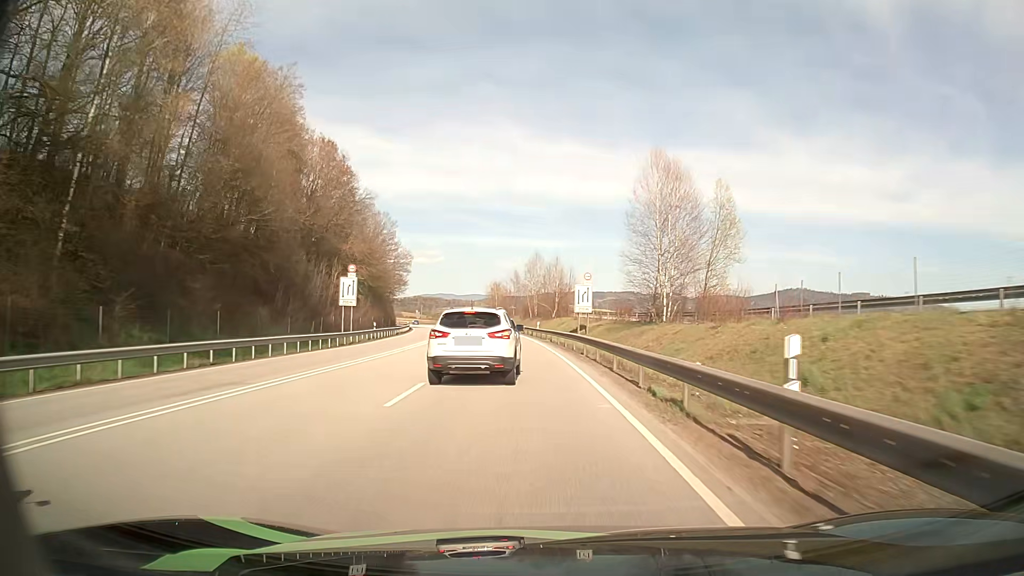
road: primary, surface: asphalt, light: Day
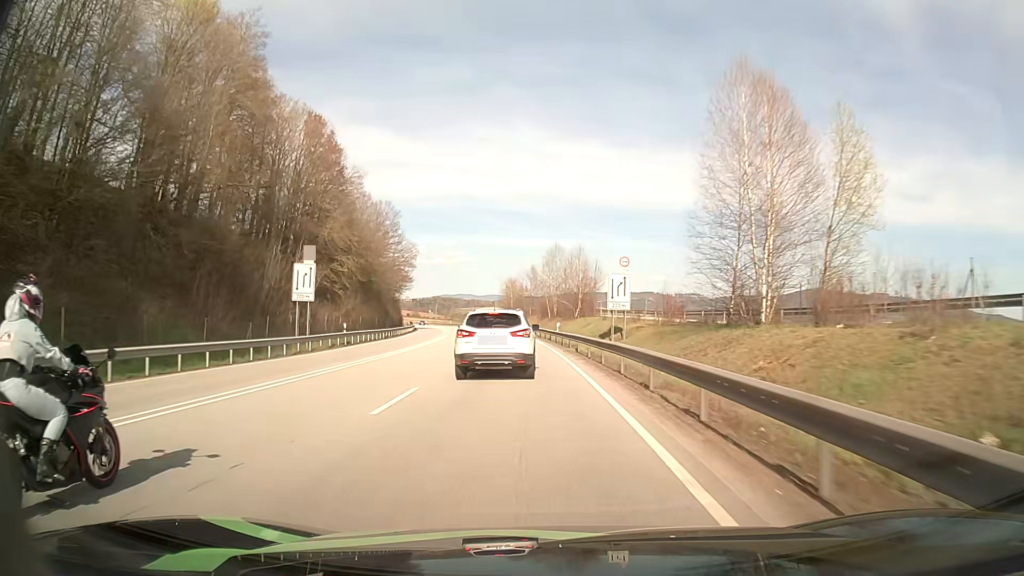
(-0.2, +12.8) m; -2°
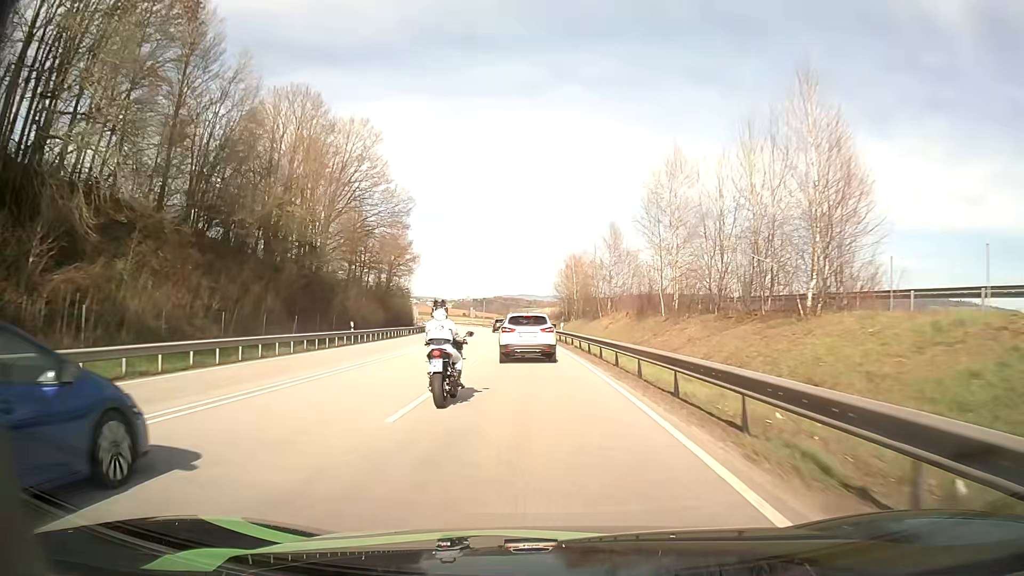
(-2.5, +48.7) m; -5°
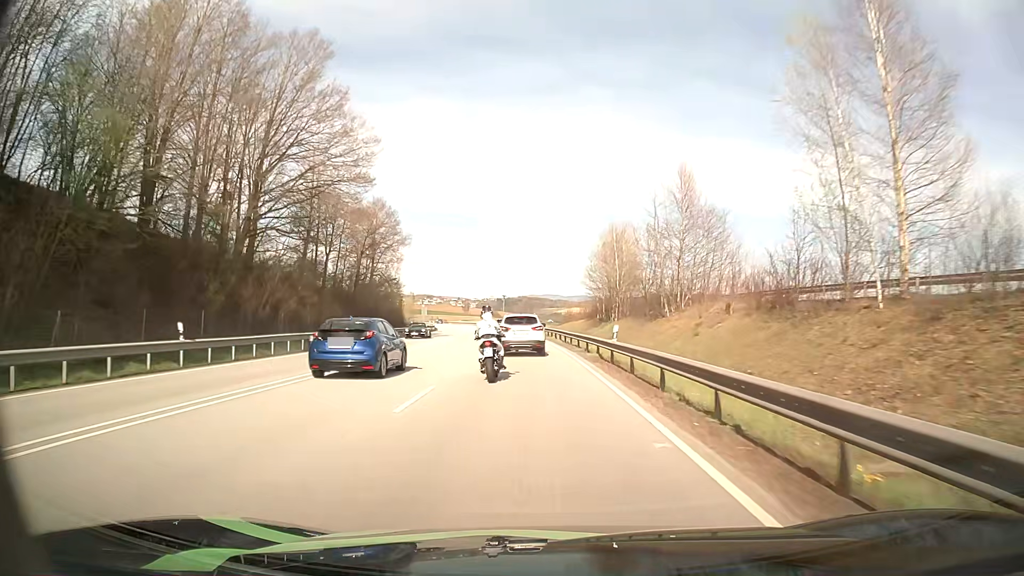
(-0.4, +22.9) m; -2°
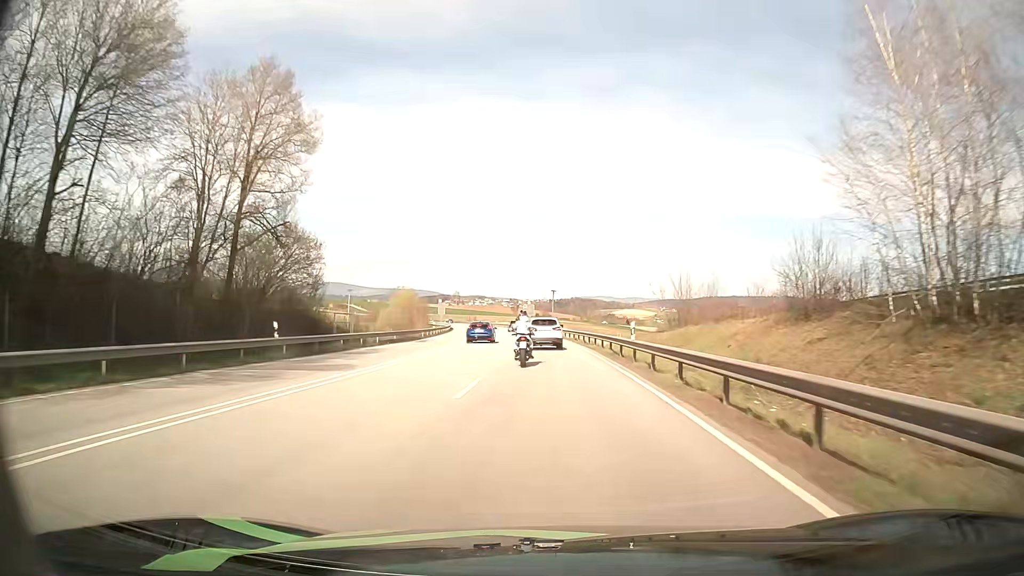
(-1.9, +46.2) m; -5°
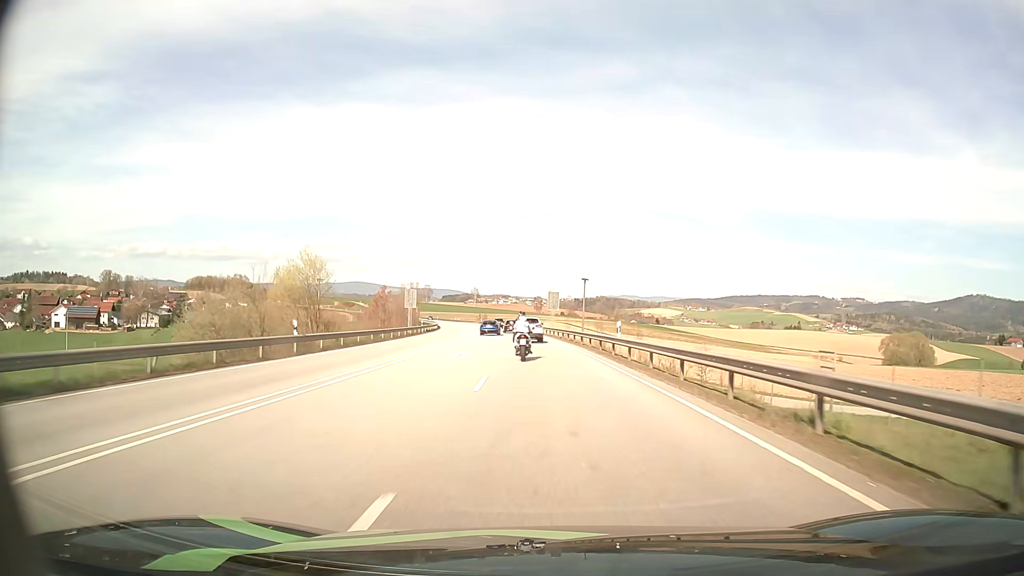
(-1.0, +46.9) m; -2°
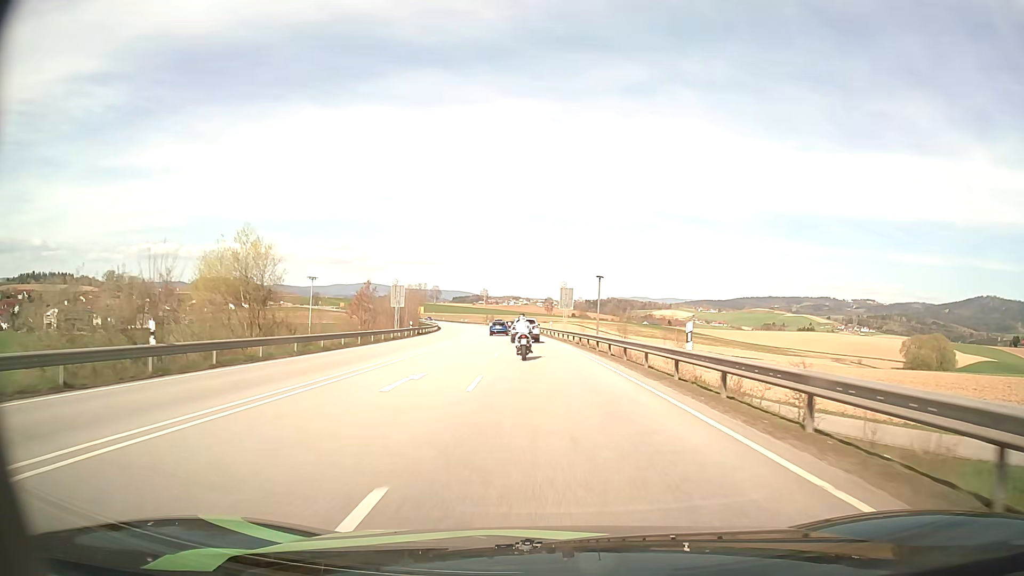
(-0.1, +11.9) m; -1°
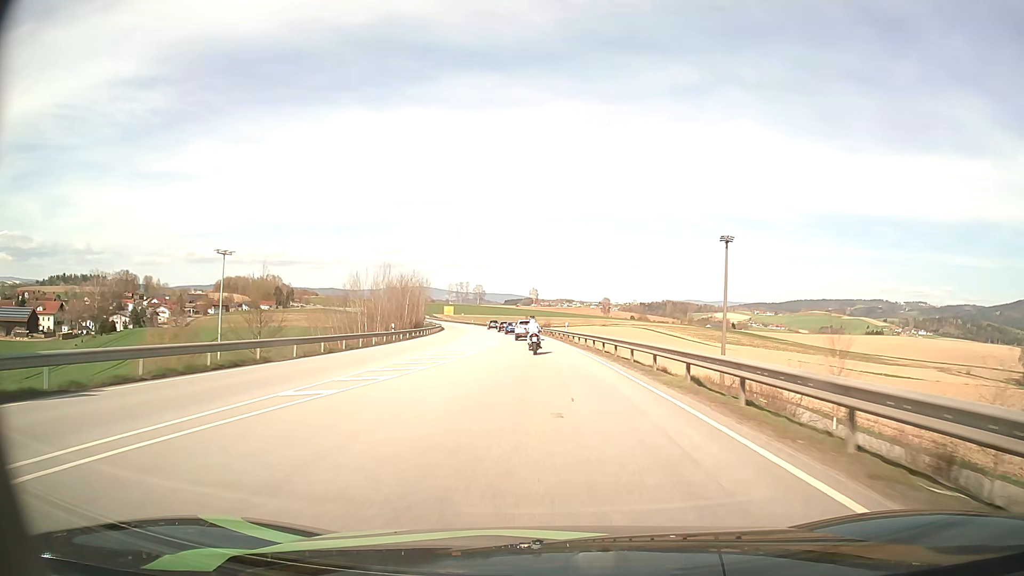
(-2.5, +61.6) m; -4°
(0, +10) (0, +20) (-1, +30) (-1, +40) (-1, +50) (-2, +60) (-3, +70) (-4, +80) (-5, +90) (-6, +100) m
